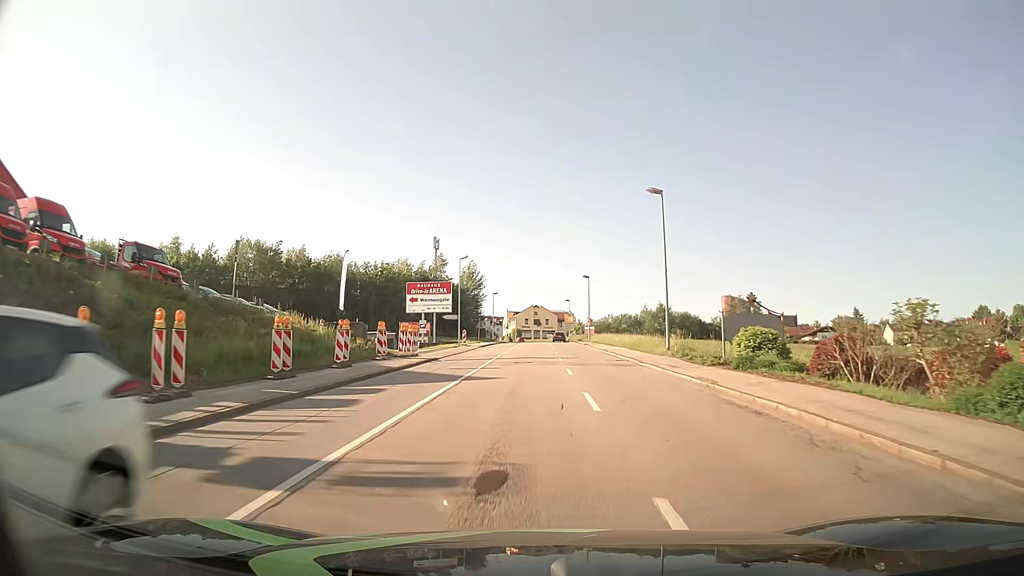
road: tertiary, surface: asphalt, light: Day
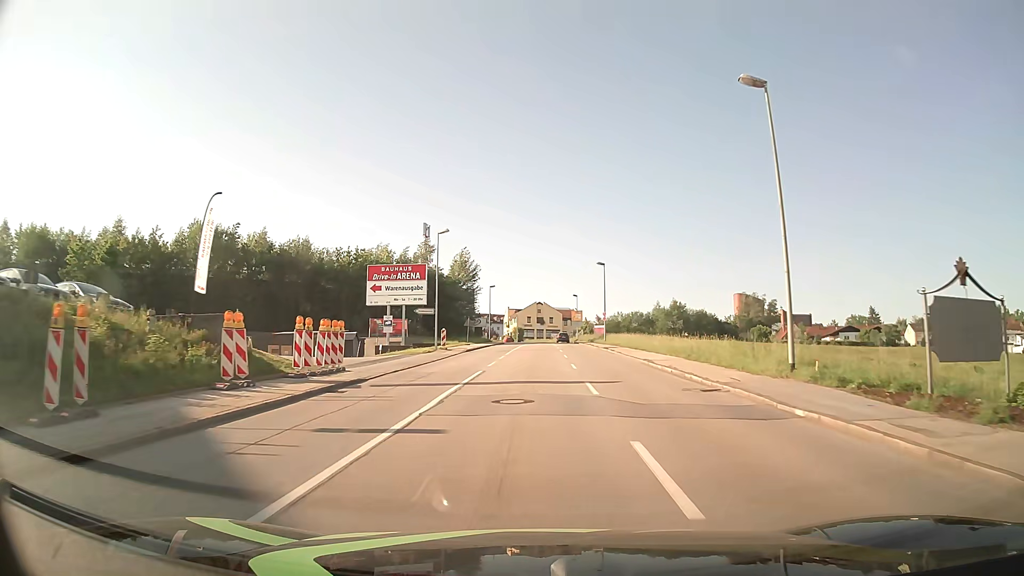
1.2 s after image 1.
(0.0, +15.4) m; 0°
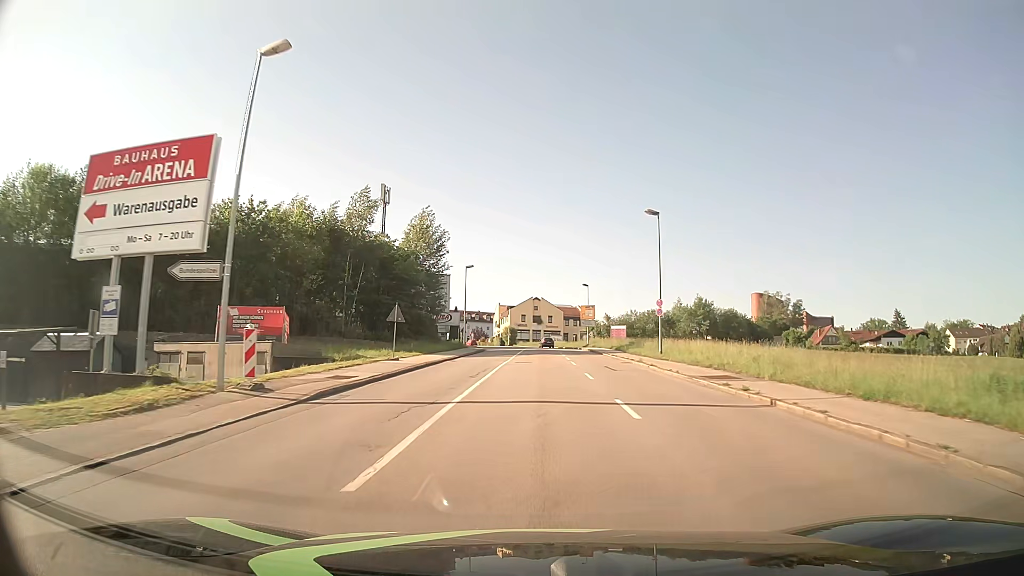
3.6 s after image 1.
(-0.1, +30.7) m; 0°
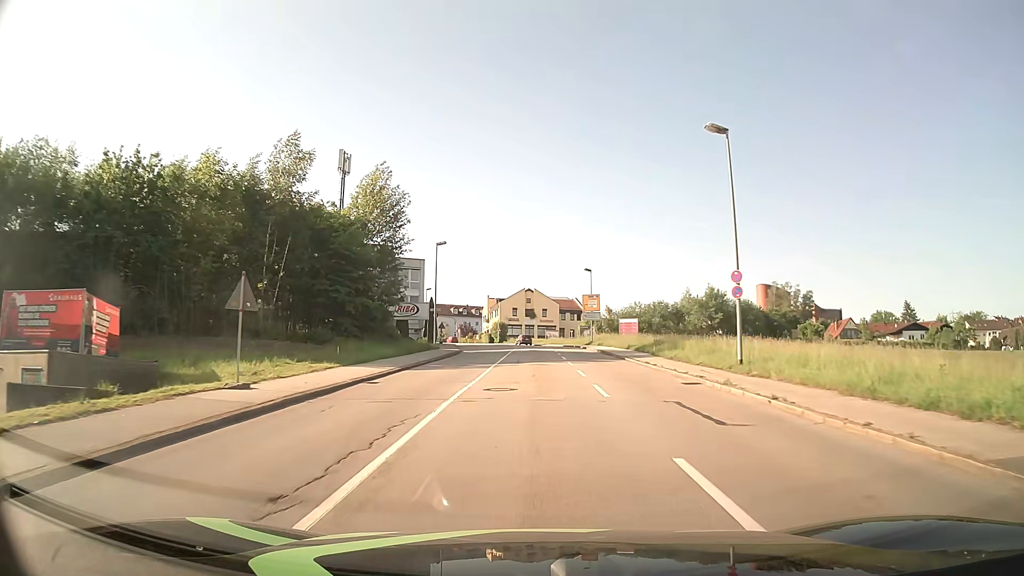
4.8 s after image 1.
(+0.2, +15.4) m; +1°
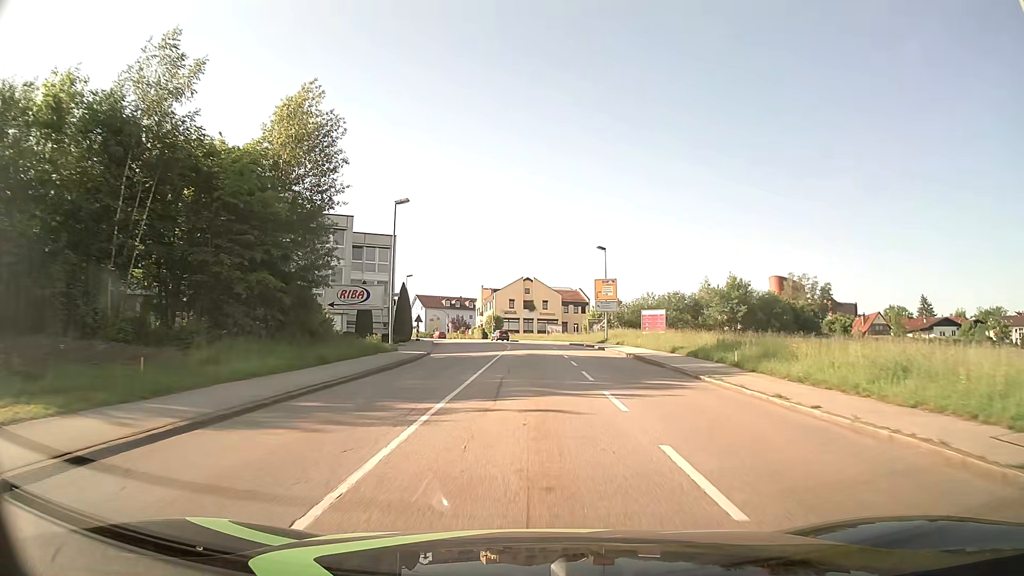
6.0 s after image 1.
(0.0, +15.3) m; 0°
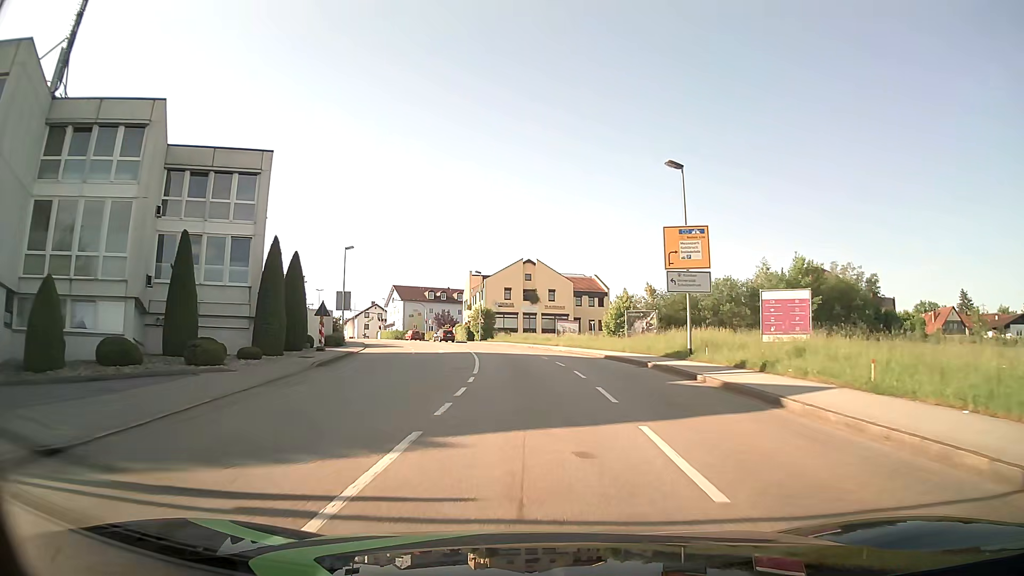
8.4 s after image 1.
(+0.1, +29.7) m; +1°
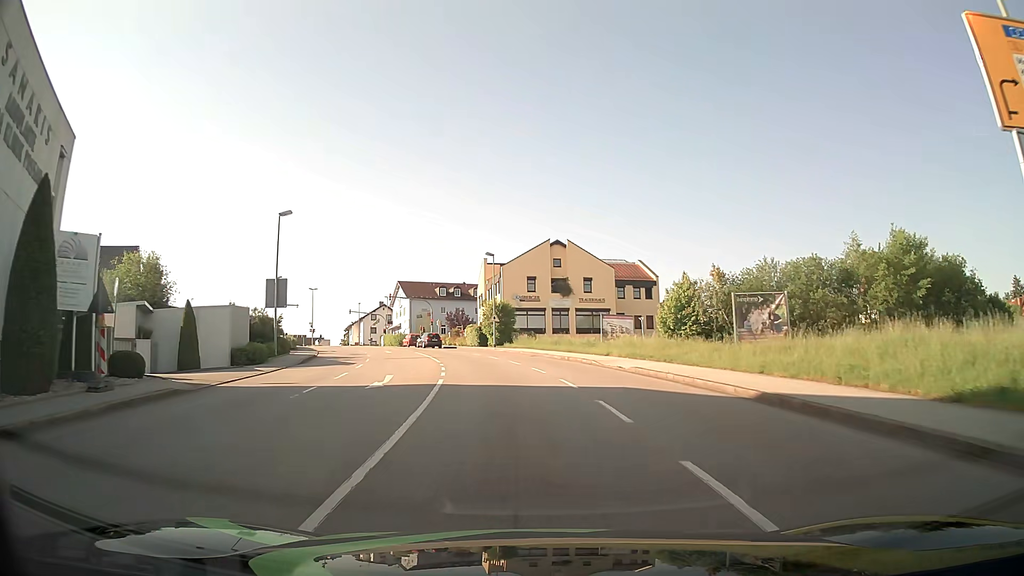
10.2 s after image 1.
(-0.4, +20.2) m; -3°
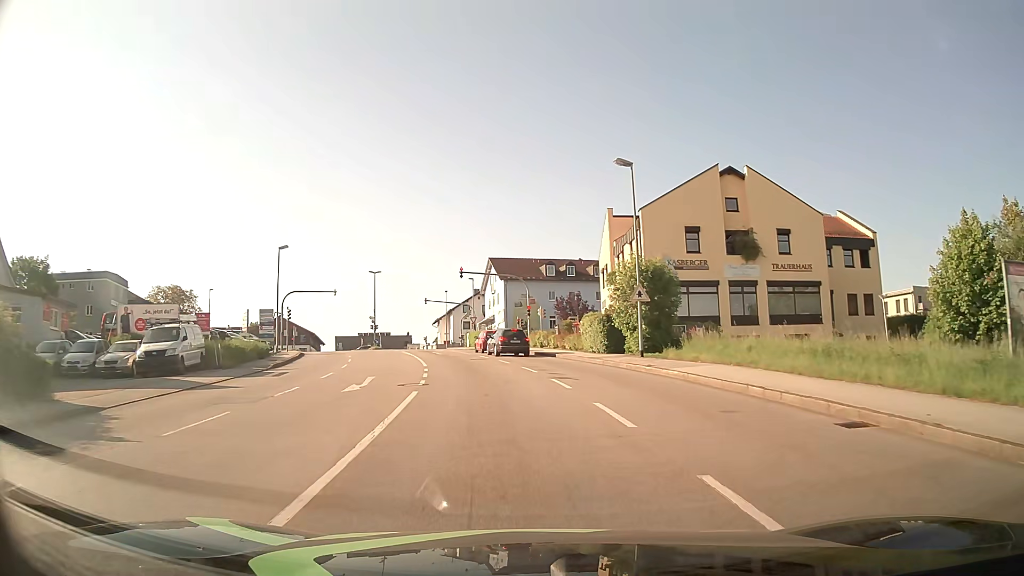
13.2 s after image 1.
(-2.6, +30.7) m; -10°
(0, +10) (-1, +20) (-3, +30) (-5, +39) (-8, +49) (-11, +59) (-13, +68) (-16, +78) (-18, +88) (-23, +96) m
